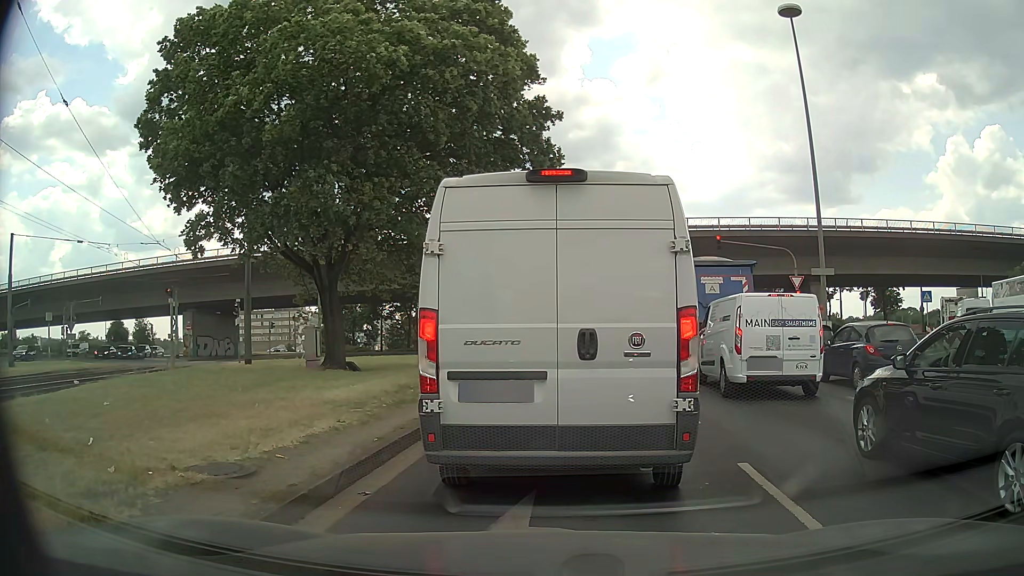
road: primary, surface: asphalt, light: Day
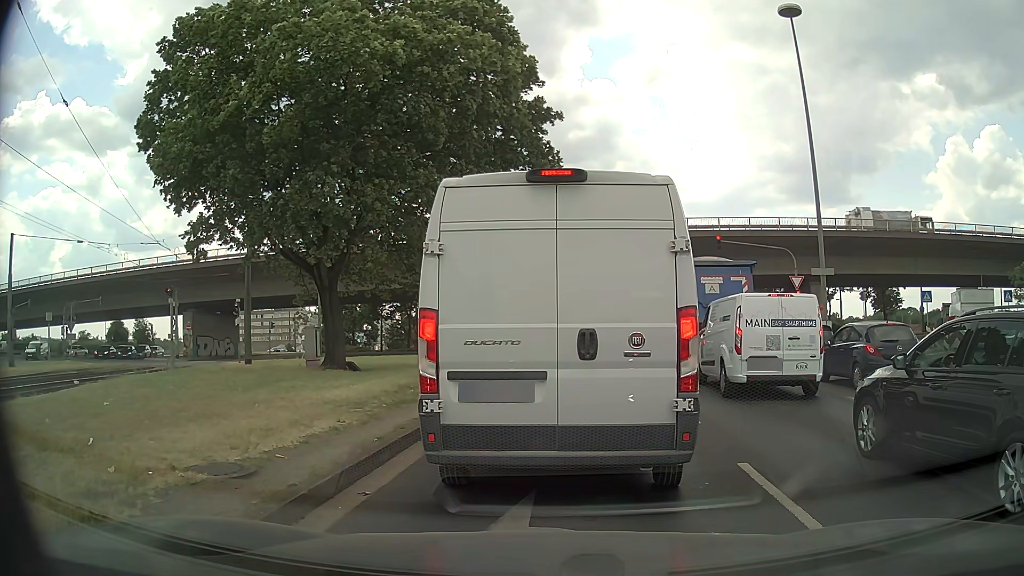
(0.0, 0.0) m; 0°
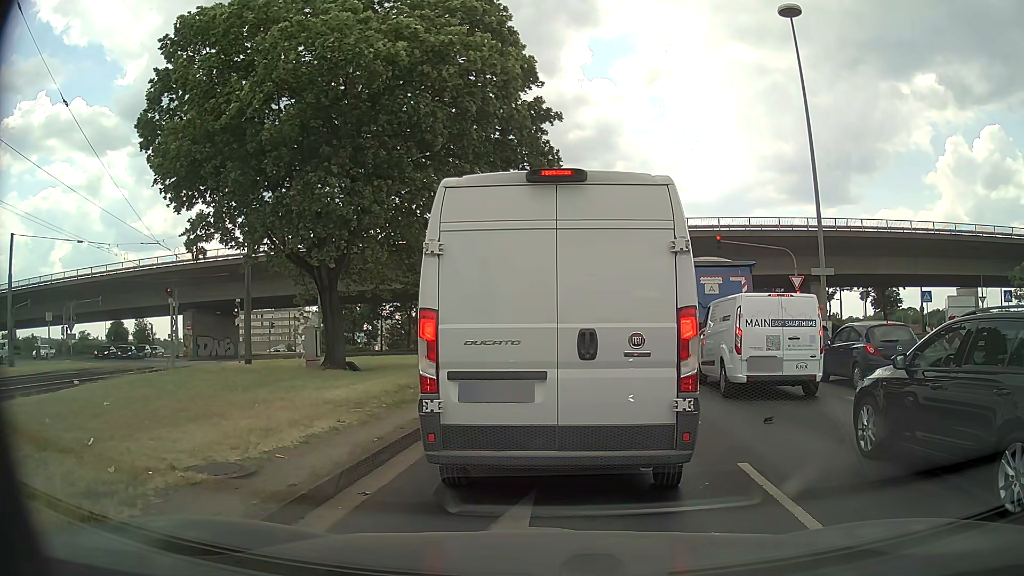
(0.0, 0.0) m; 0°
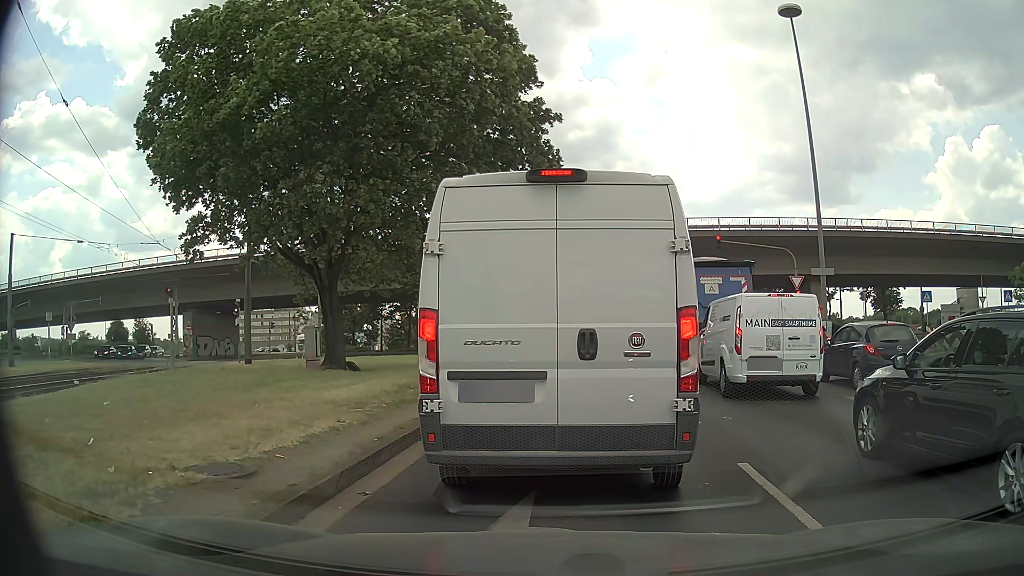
(0.0, 0.0) m; 0°
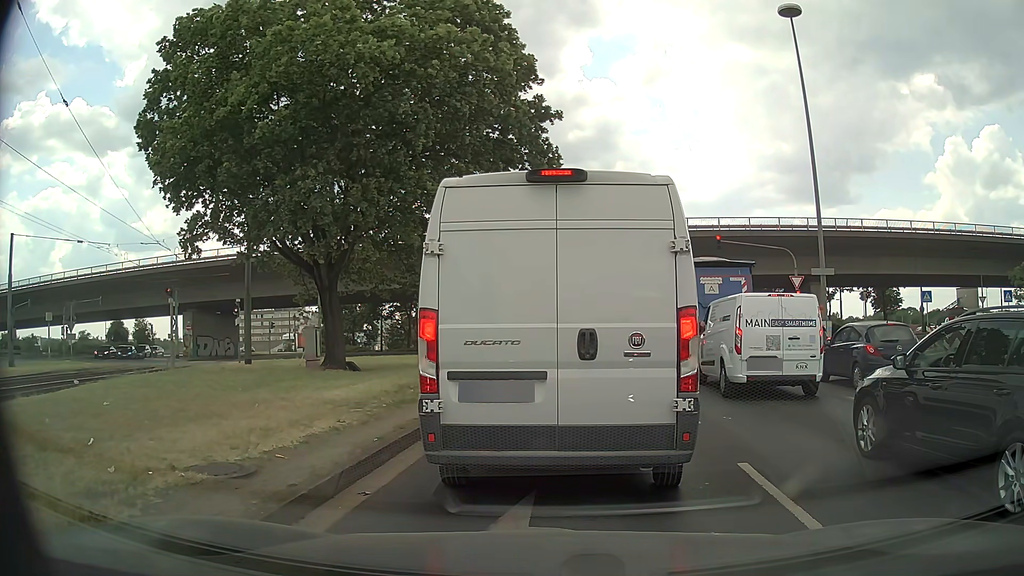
(0.0, 0.0) m; 0°
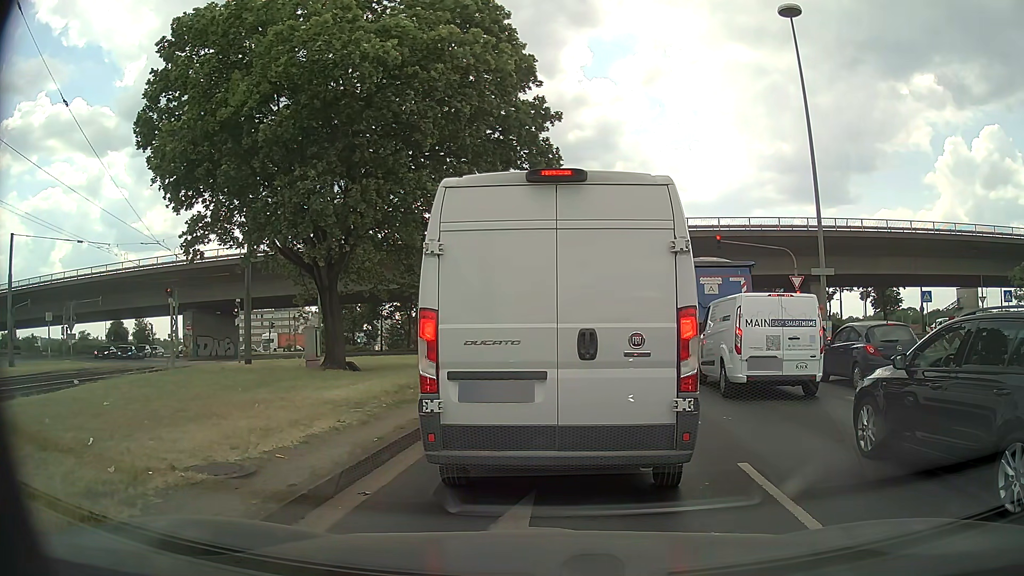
(0.0, 0.0) m; 0°
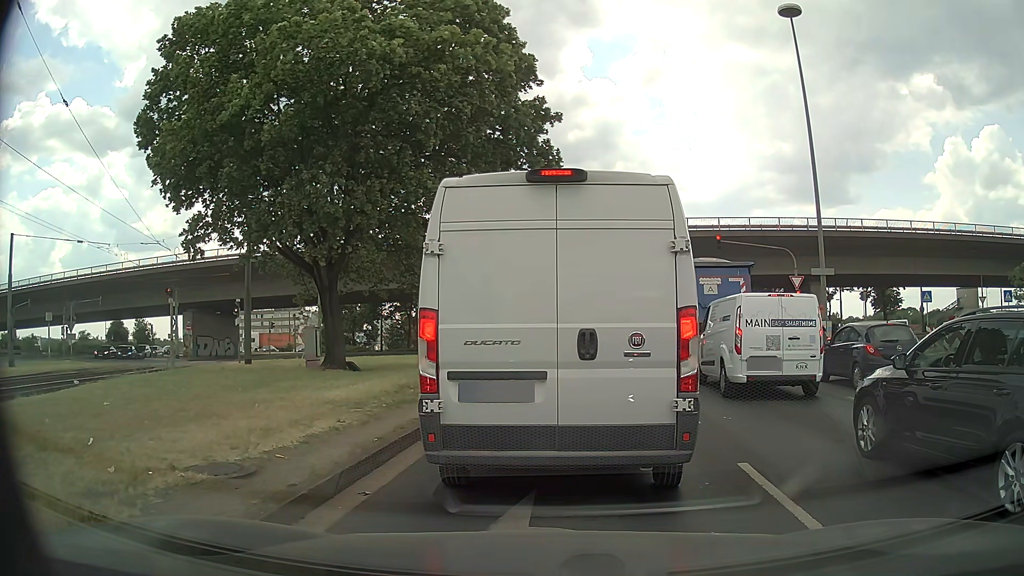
(0.0, 0.0) m; 0°
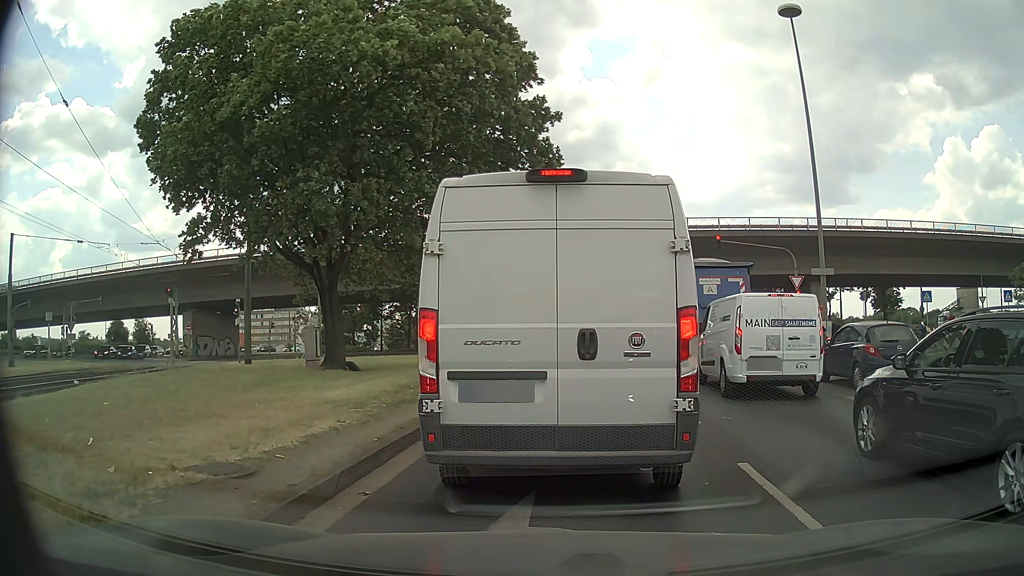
(0.0, 0.0) m; 0°
(0, +10) (+1, +20) (+2, +30) (+4, +40) (+5, +50) (+6, +60) (+7, +70) (+7, +80) (+5, +89) (+1, +99) m
